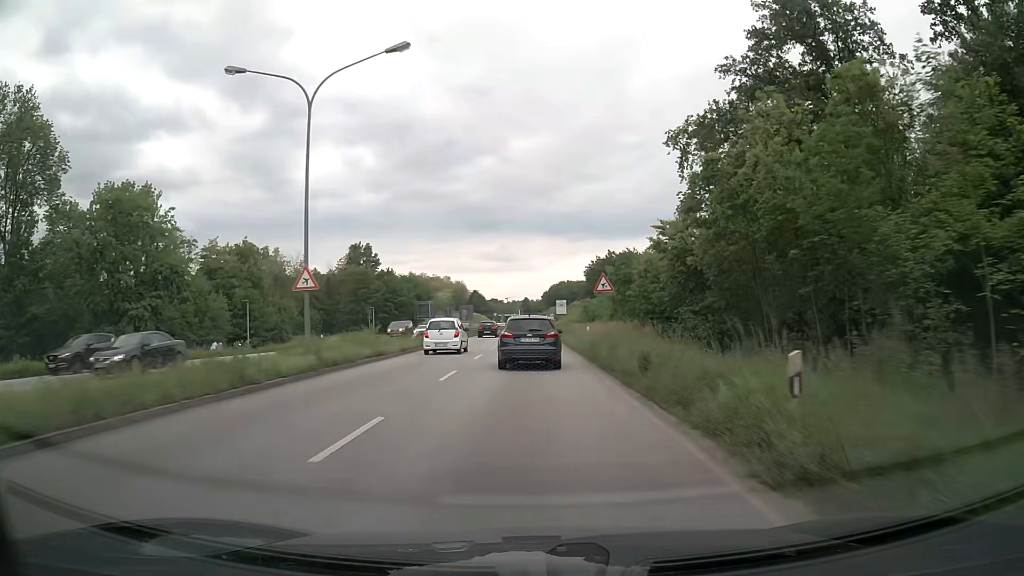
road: primary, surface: asphalt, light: Day
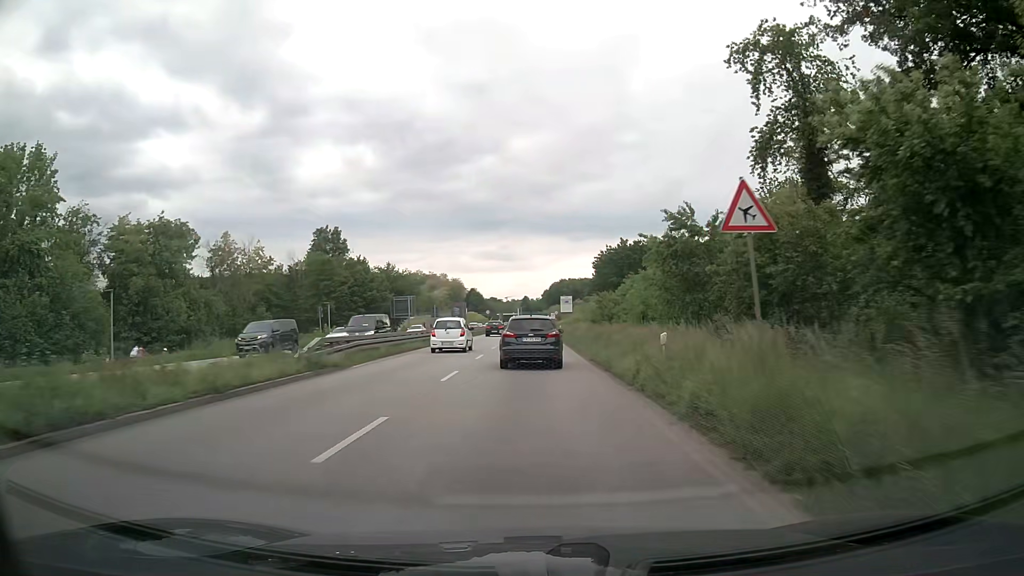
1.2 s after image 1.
(0.0, +18.3) m; 0°
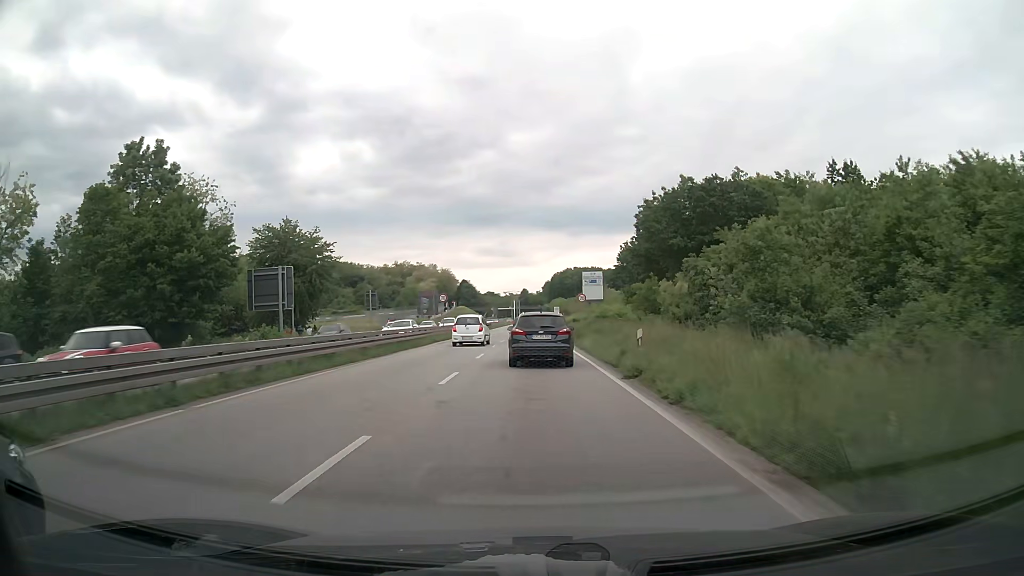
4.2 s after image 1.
(0.0, +46.8) m; 0°
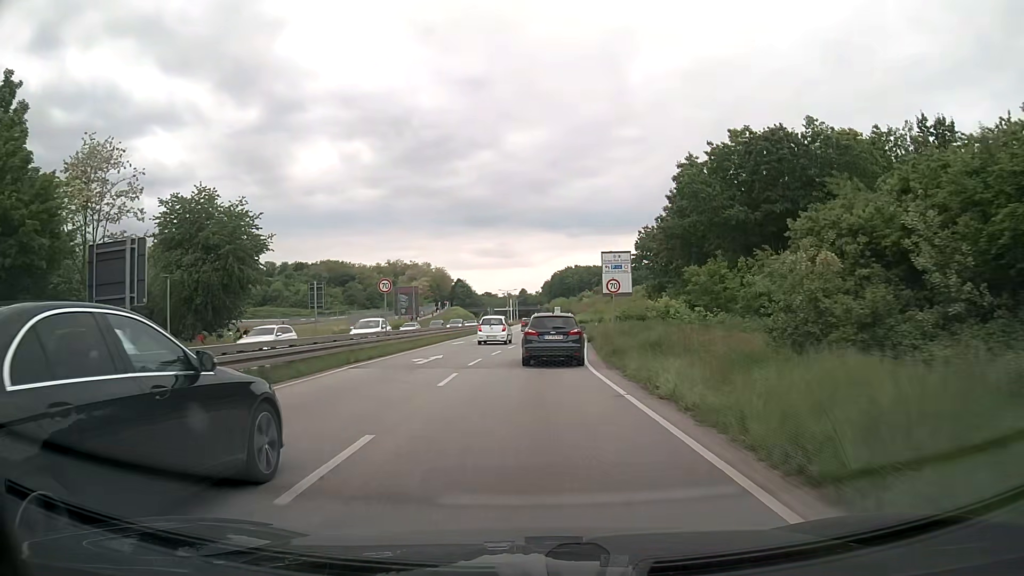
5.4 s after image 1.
(0.0, +18.0) m; 0°
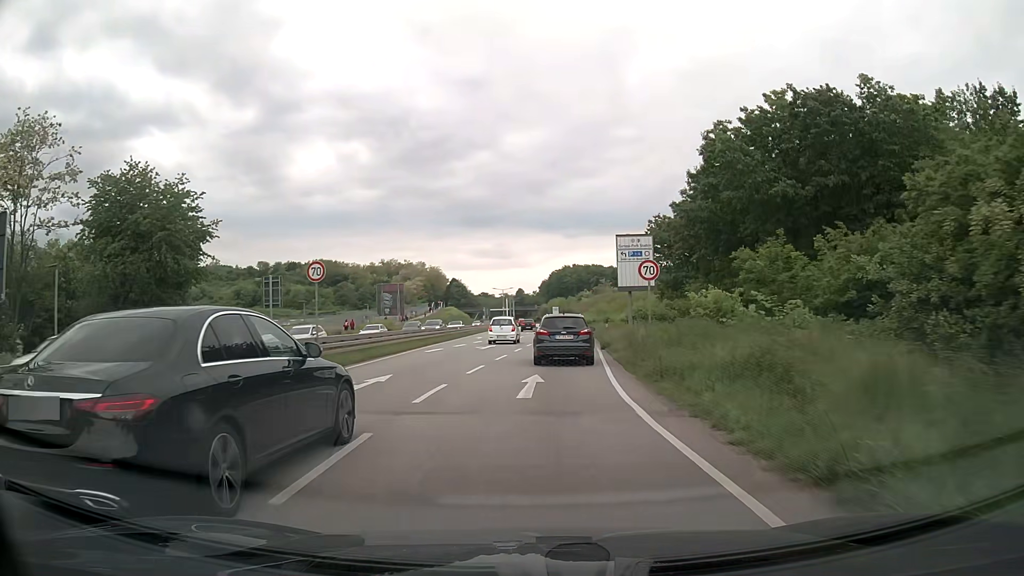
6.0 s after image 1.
(0.0, +8.9) m; 0°
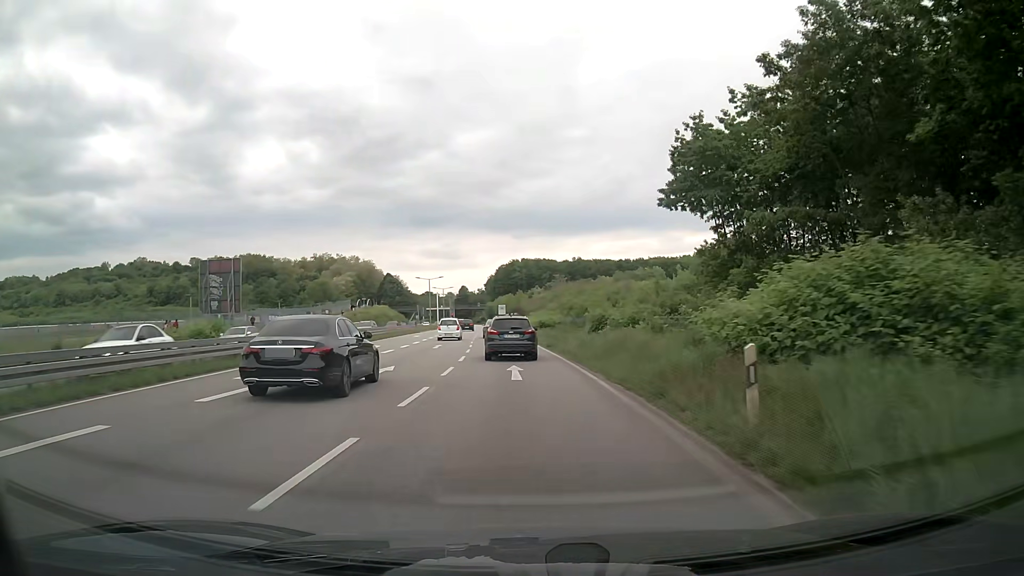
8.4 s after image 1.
(+1.6, +36.2) m; +5°
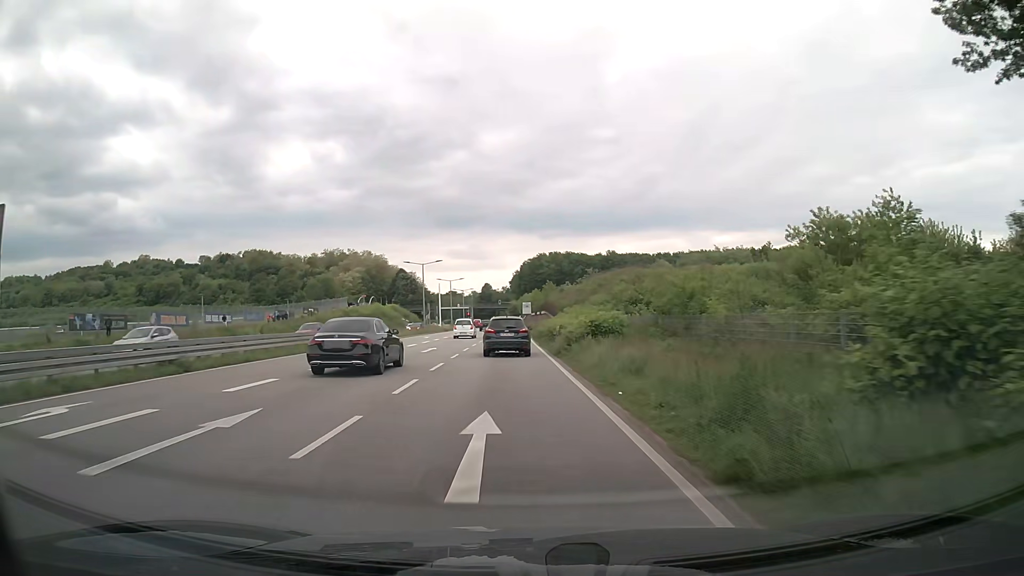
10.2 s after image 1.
(-0.6, +28.4) m; -3°
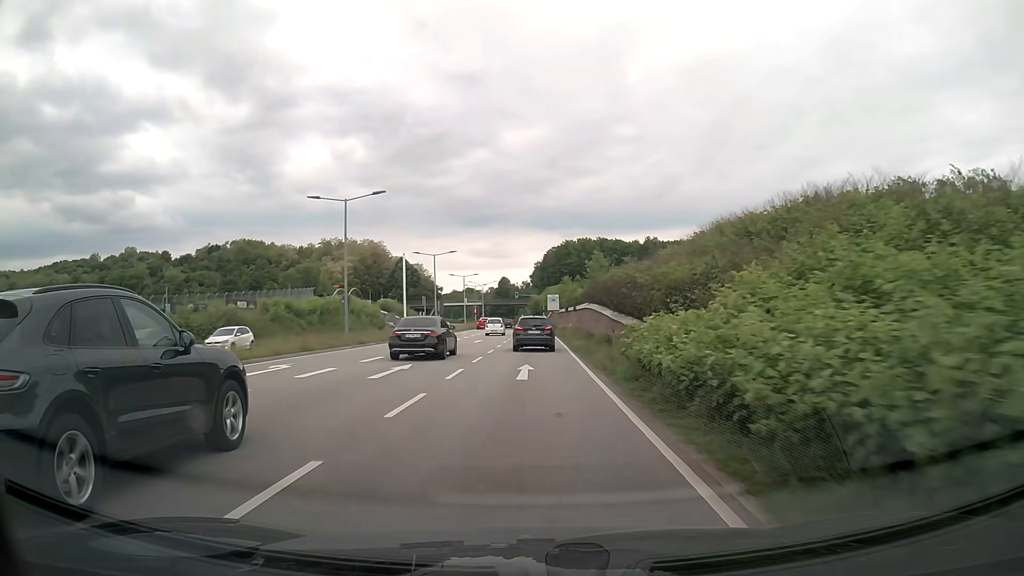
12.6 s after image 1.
(-1.1, +39.4) m; -2°
(0, +10) (0, +20) (0, +30) (0, +40) (0, +50) (0, +60) (0, +70) (0, +80) (0, +90) (0, +100) m
